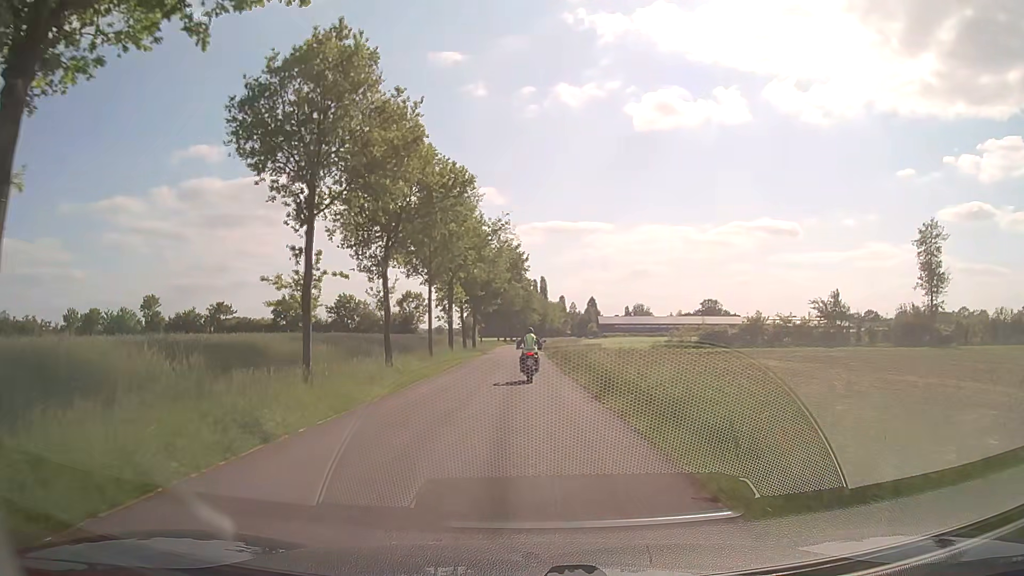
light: Day
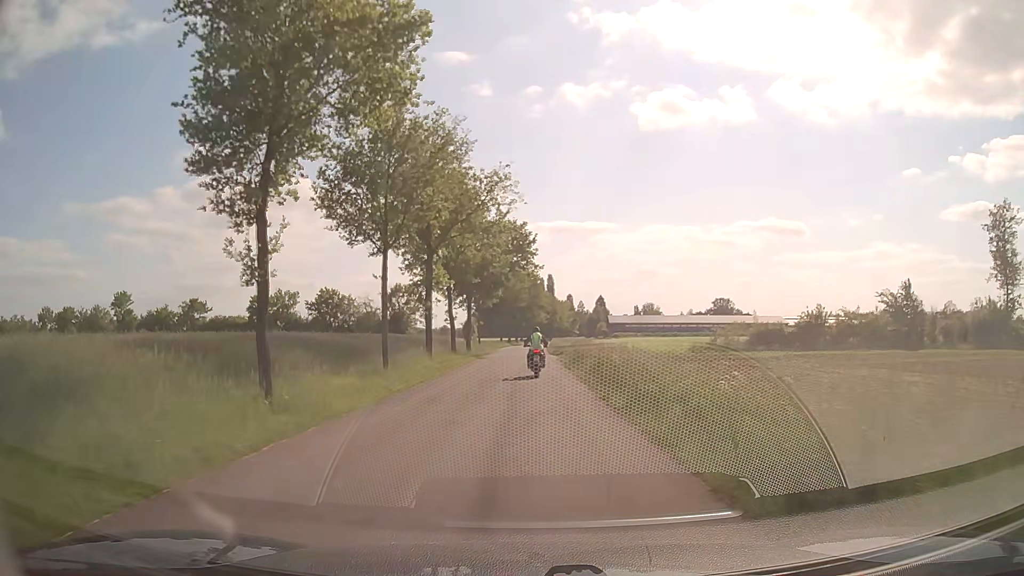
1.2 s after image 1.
(-0.2, +12.6) m; -1°
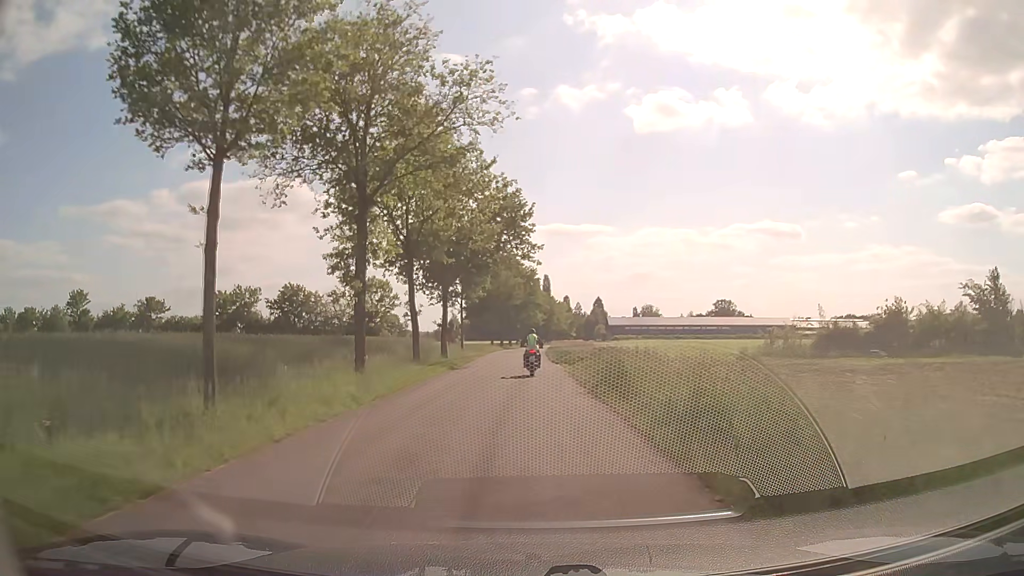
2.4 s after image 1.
(+0.1, +12.6) m; +1°
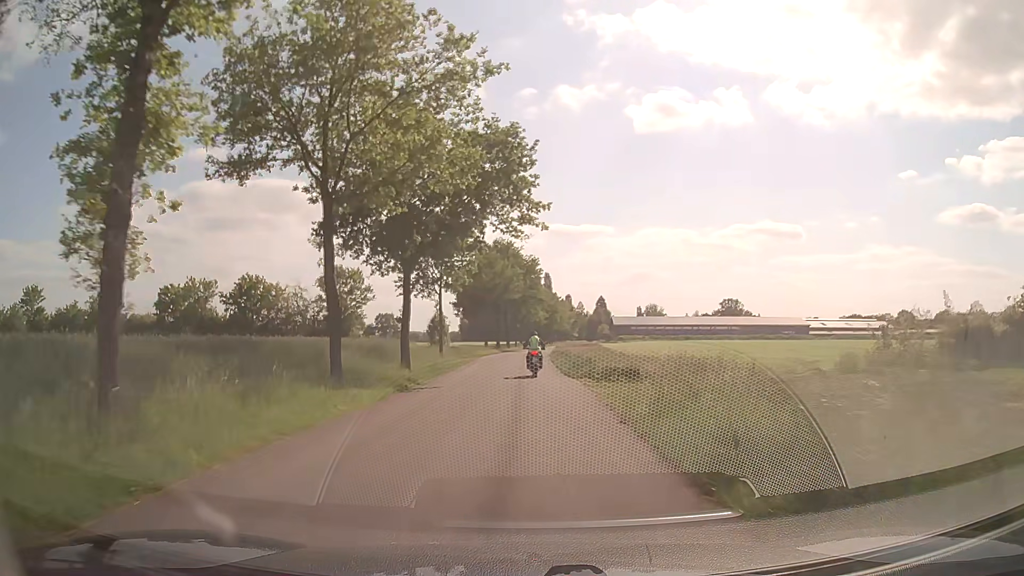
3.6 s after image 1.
(0.0, +12.7) m; 0°
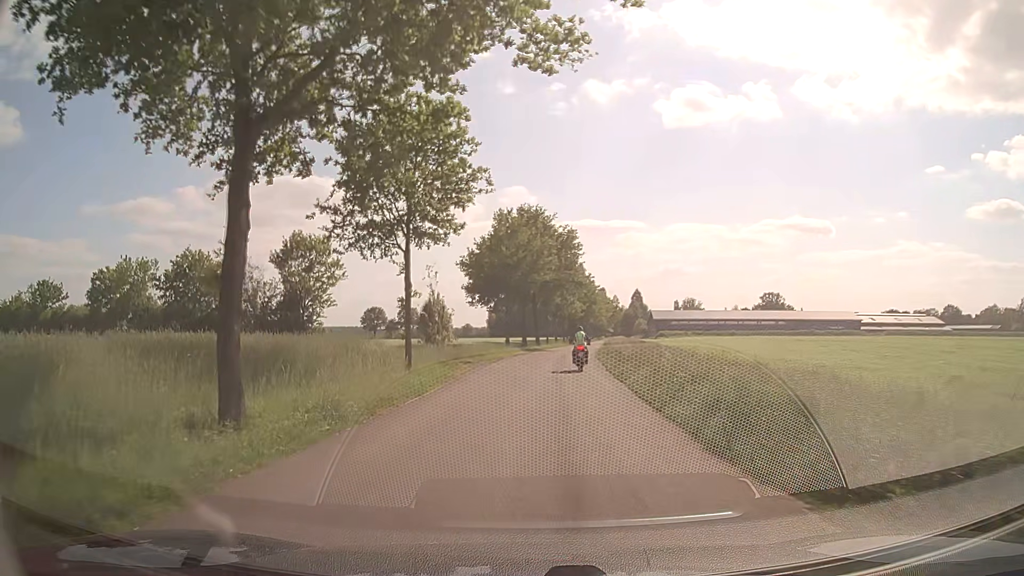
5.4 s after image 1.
(-0.3, +18.1) m; -3°
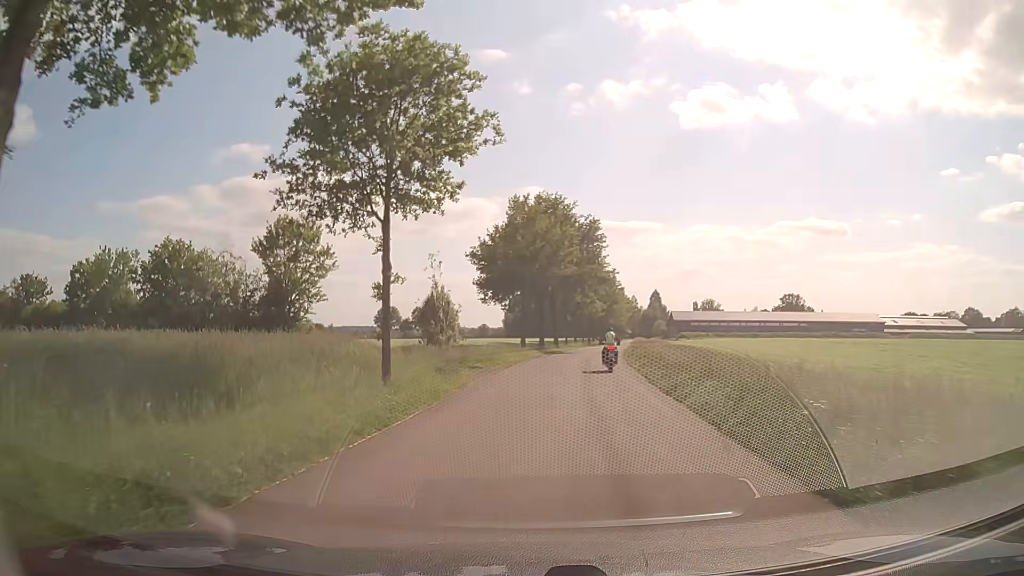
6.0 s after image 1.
(0.0, +5.6) m; -1°
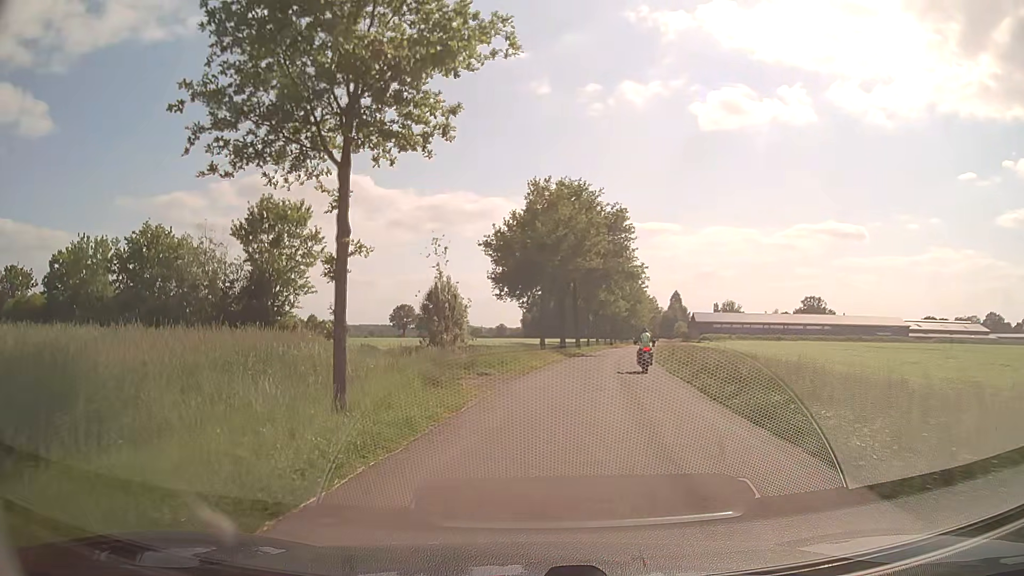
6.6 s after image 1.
(0.0, +5.2) m; -2°
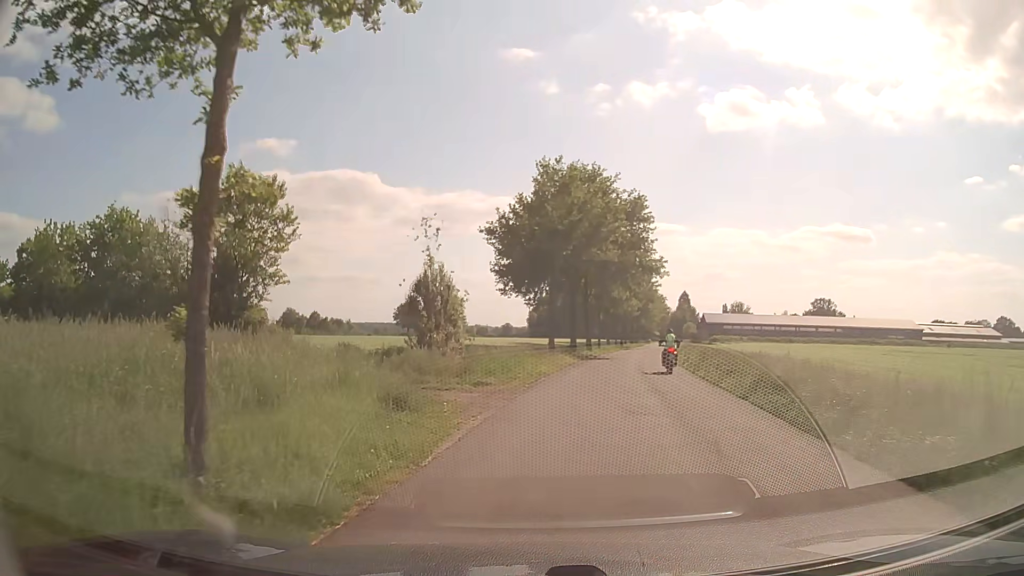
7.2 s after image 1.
(0.0, +4.8) m; 0°
